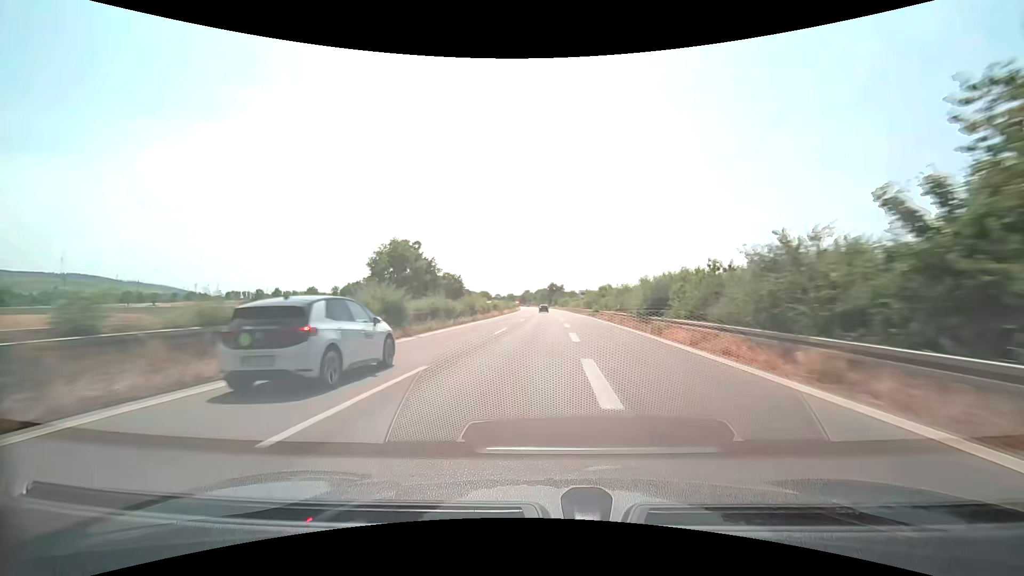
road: trunk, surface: asphalt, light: Day
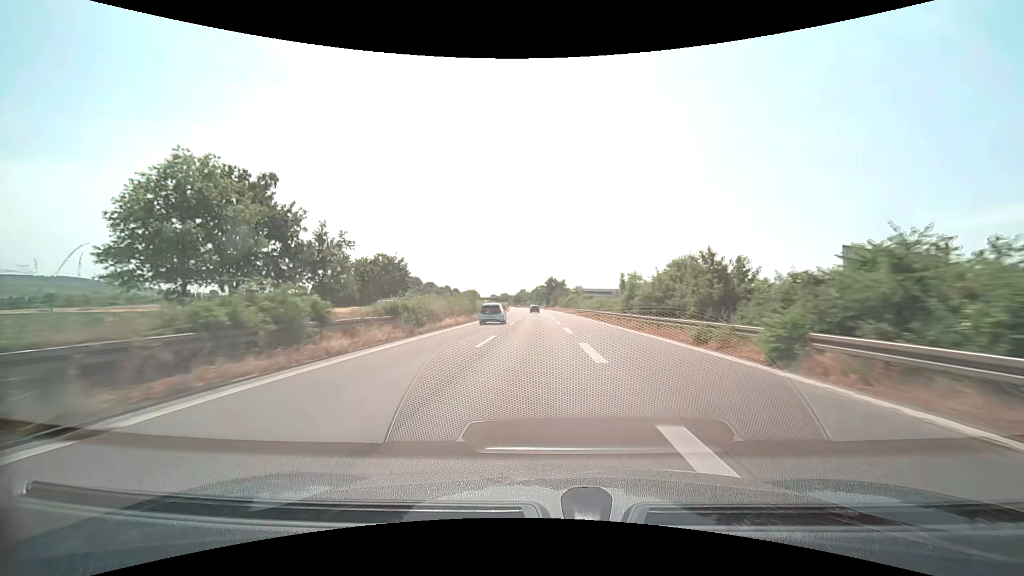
(-0.1, +42.7) m; 0°
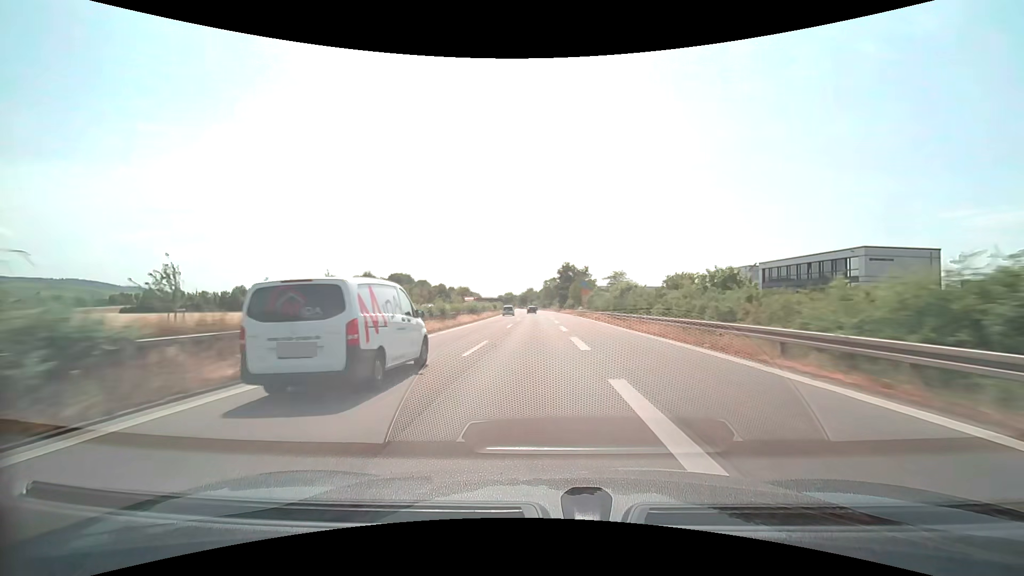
(-0.5, +56.5) m; -1°
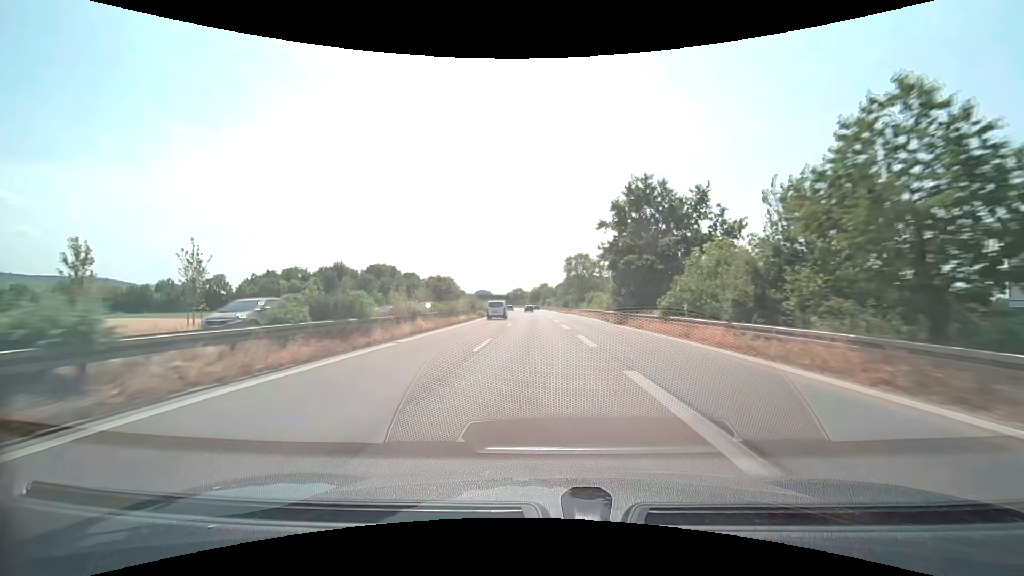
(-1.1, +70.6) m; -2°
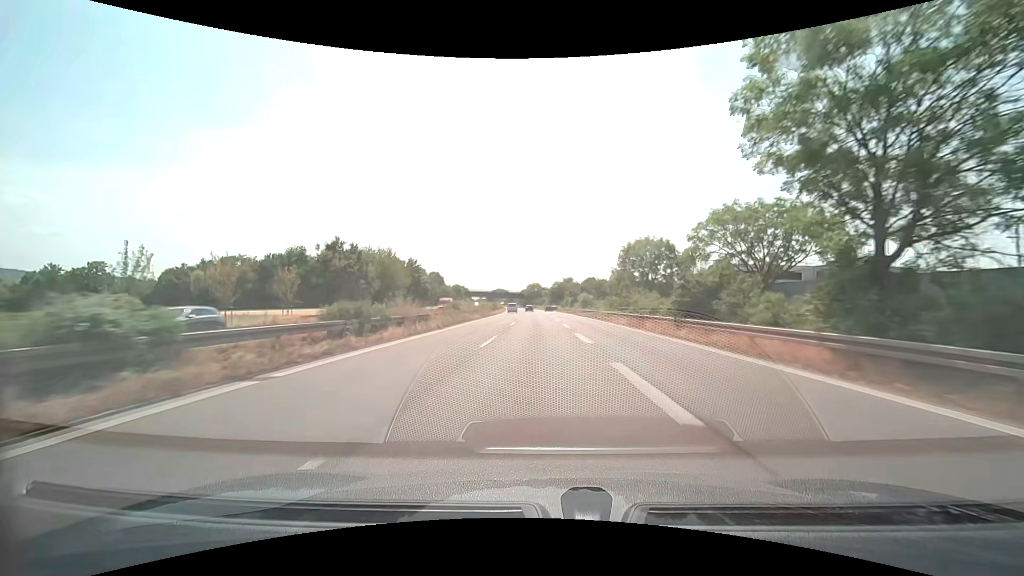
(-1.4, +70.3) m; -2°
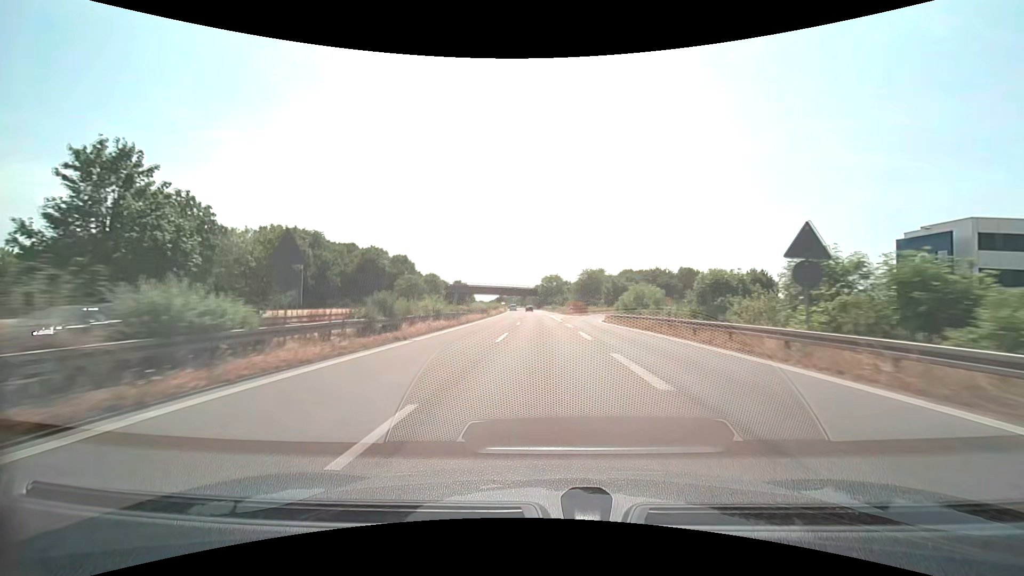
(-1.6, +69.5) m; -2°
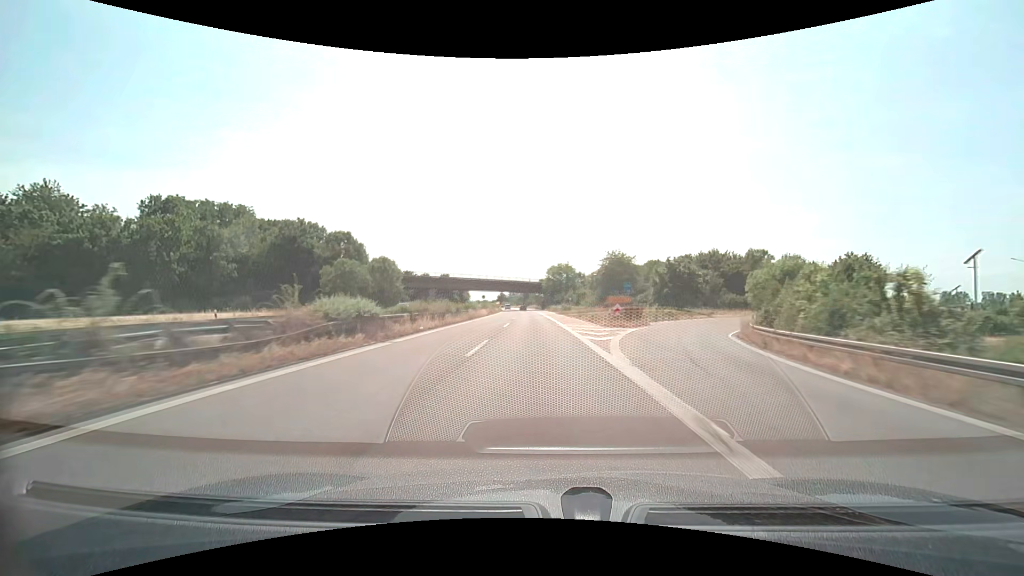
(-0.1, +41.7) m; 0°
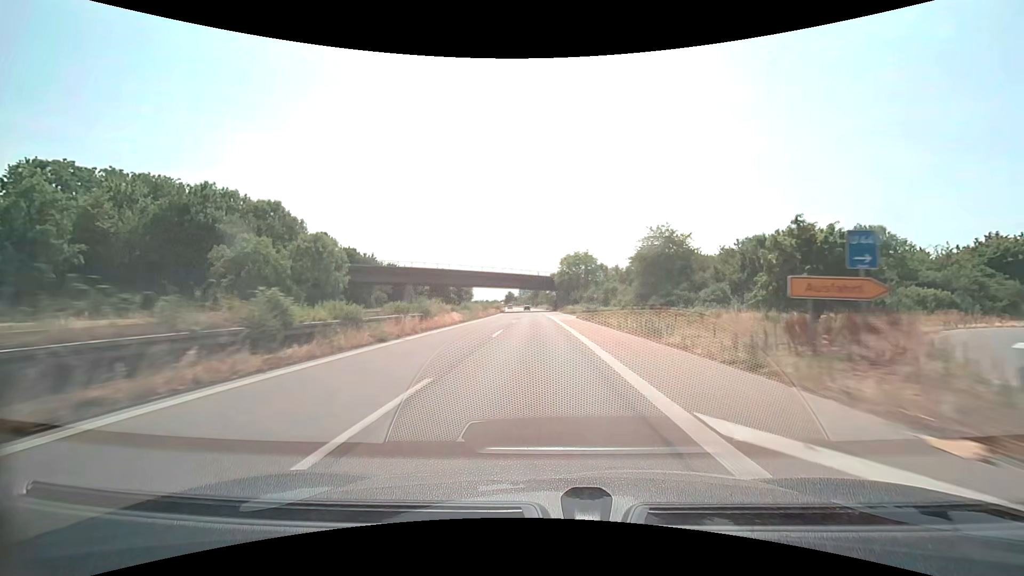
(-0.3, +27.9) m; -1°
(0, +10) (0, +20) (0, +30) (-1, +40) (-1, +50) (-1, +60) (-2, +70) (-2, +80) (-2, +90) (-3, +100) m
